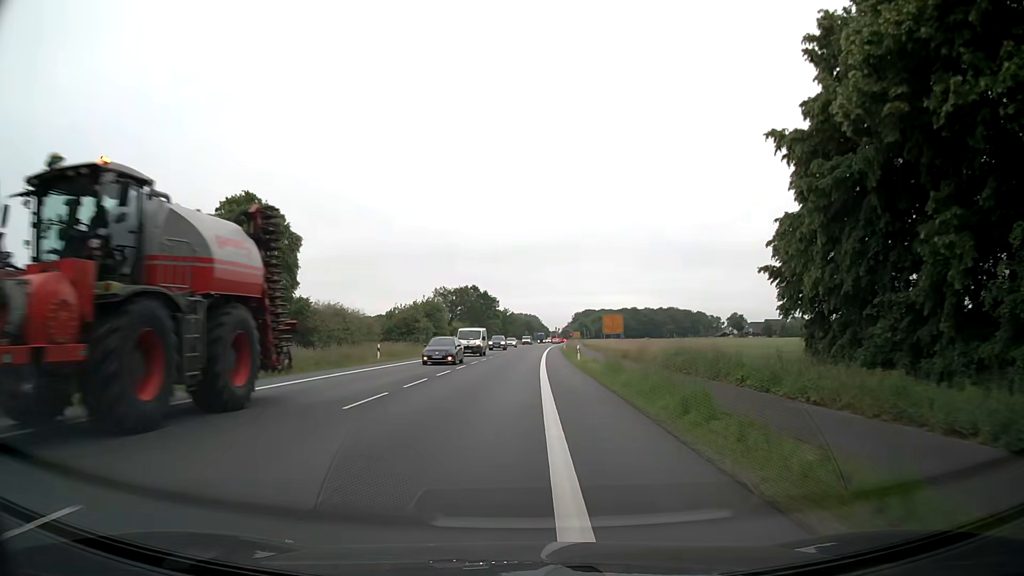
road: primary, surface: asphalt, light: Day
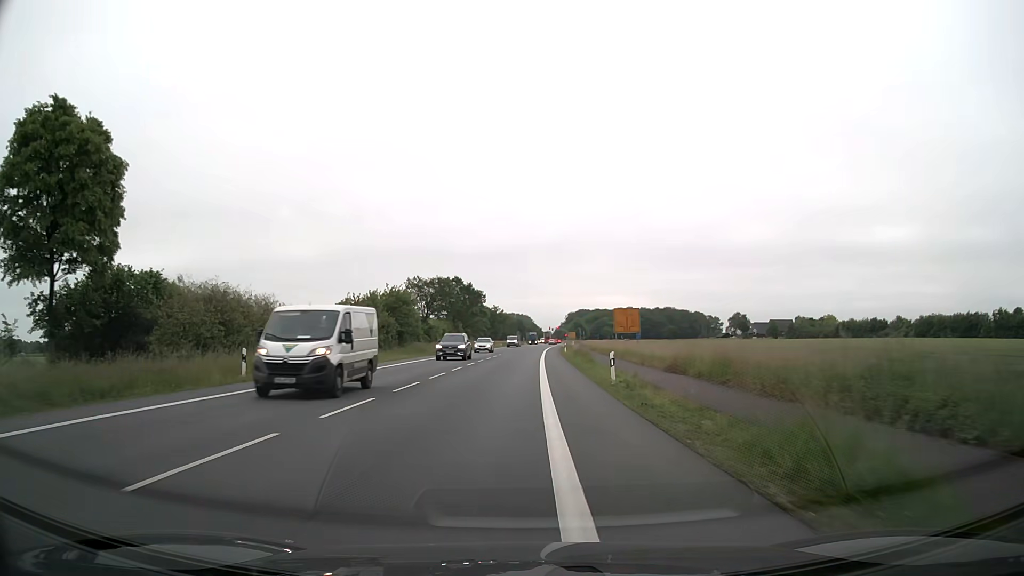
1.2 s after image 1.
(+0.2, +19.6) m; +1°
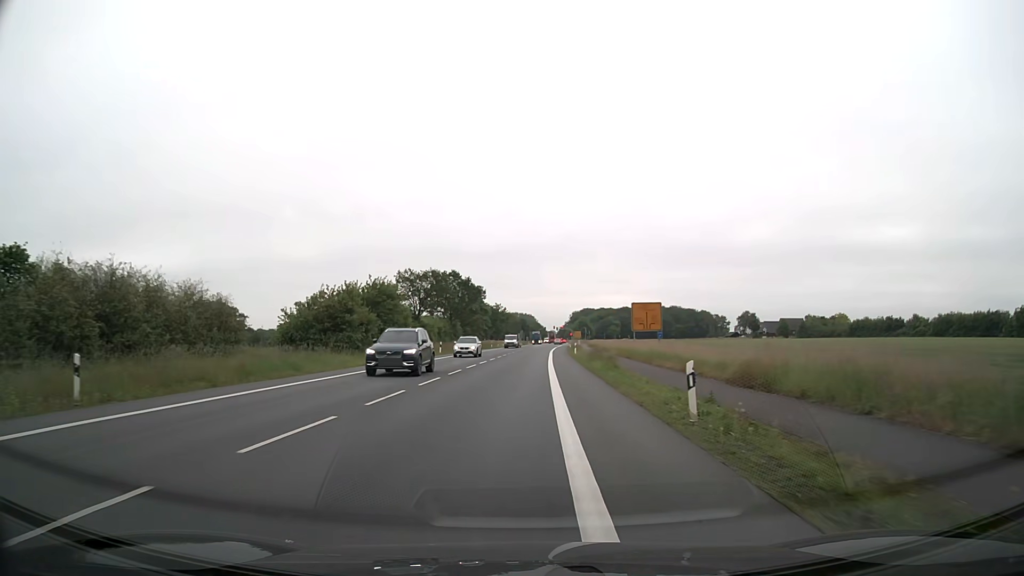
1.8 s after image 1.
(-0.1, +9.8) m; 0°
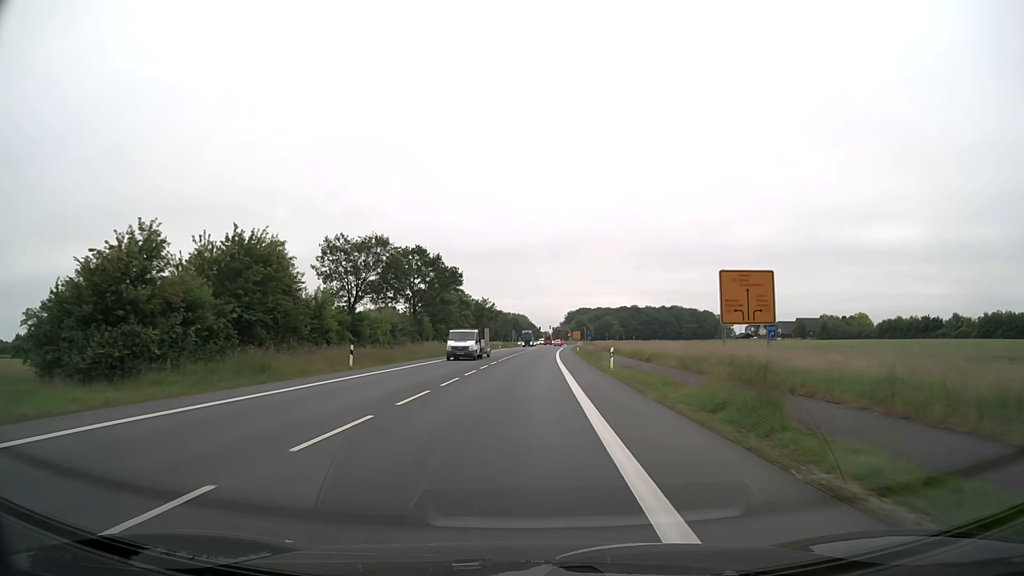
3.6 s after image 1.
(0.0, +29.9) m; 0°
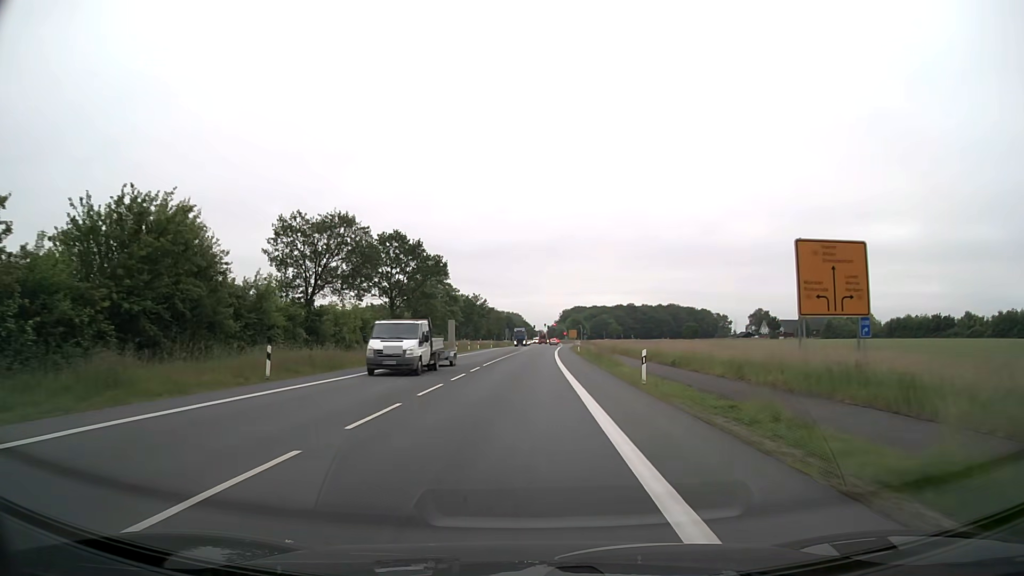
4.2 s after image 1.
(+0.1, +10.1) m; +1°
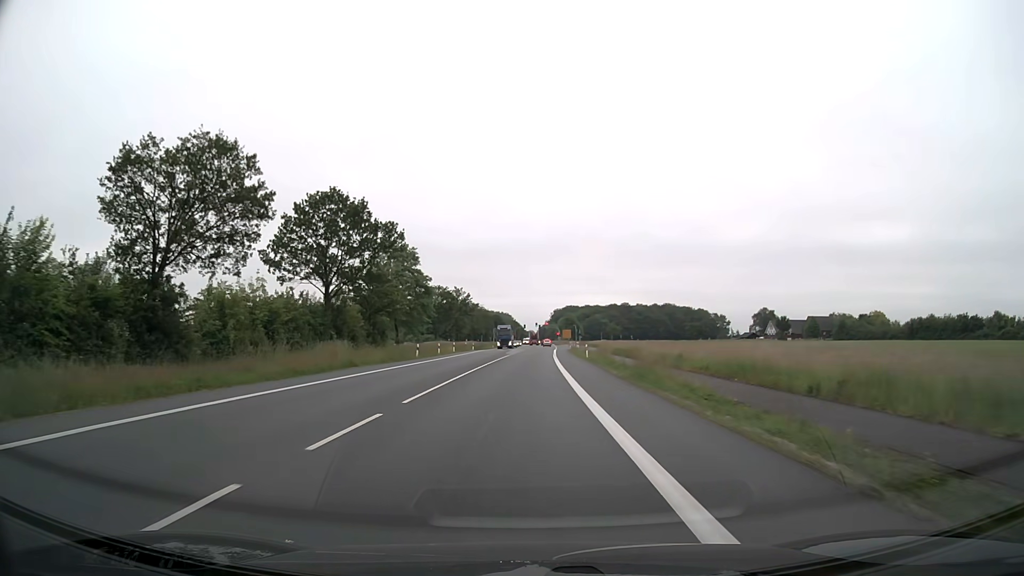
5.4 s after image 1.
(+0.1, +20.1) m; +1°
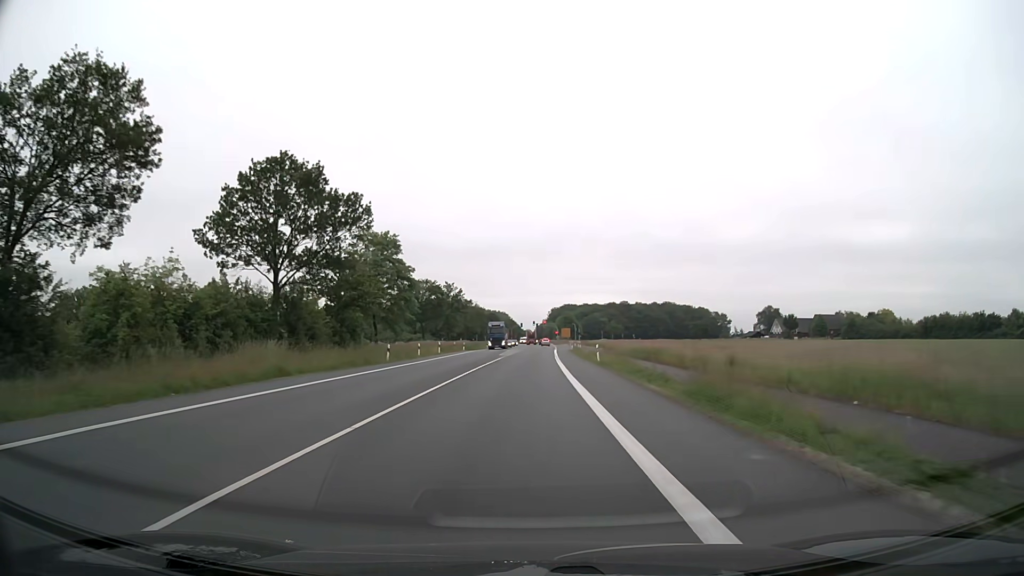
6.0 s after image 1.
(0.0, +10.0) m; 0°
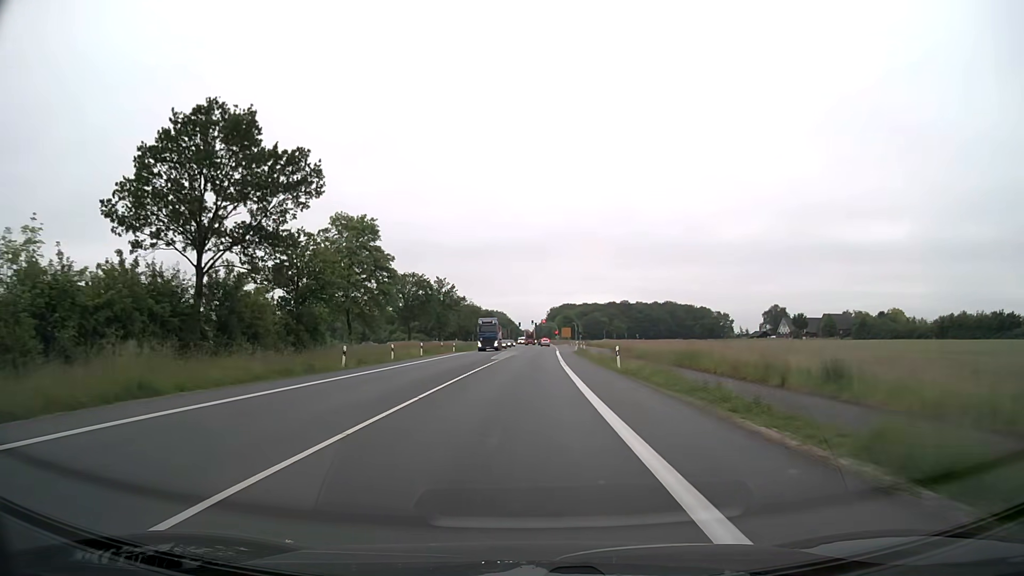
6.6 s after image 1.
(0.0, +10.0) m; 0°
(0, +10) (0, +20) (0, +30) (+1, +40) (+1, +50) (+1, +60) (+2, +70) (+2, +80) (+2, +90) (+2, +100) m
